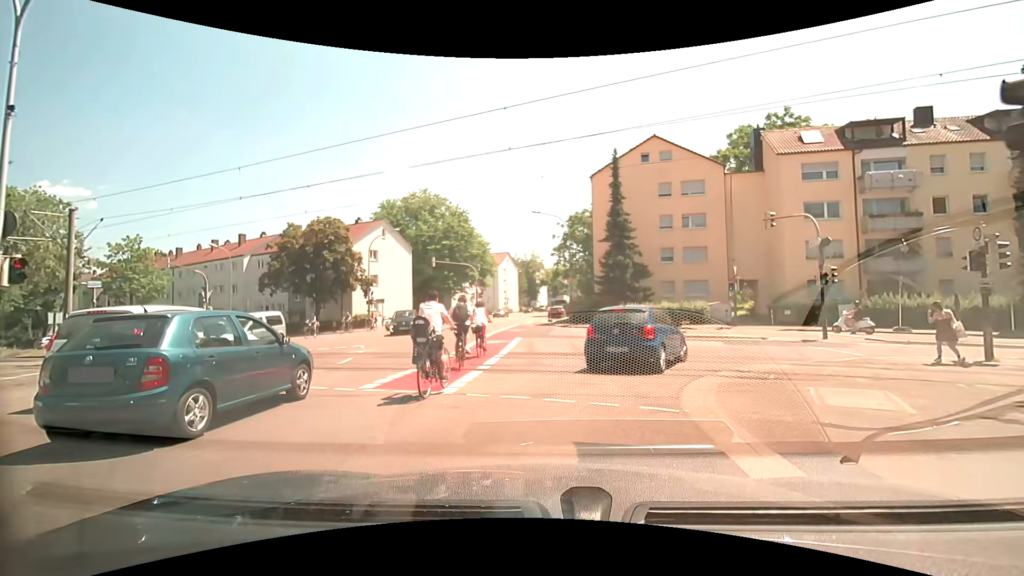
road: tertiary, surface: asphalt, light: Day
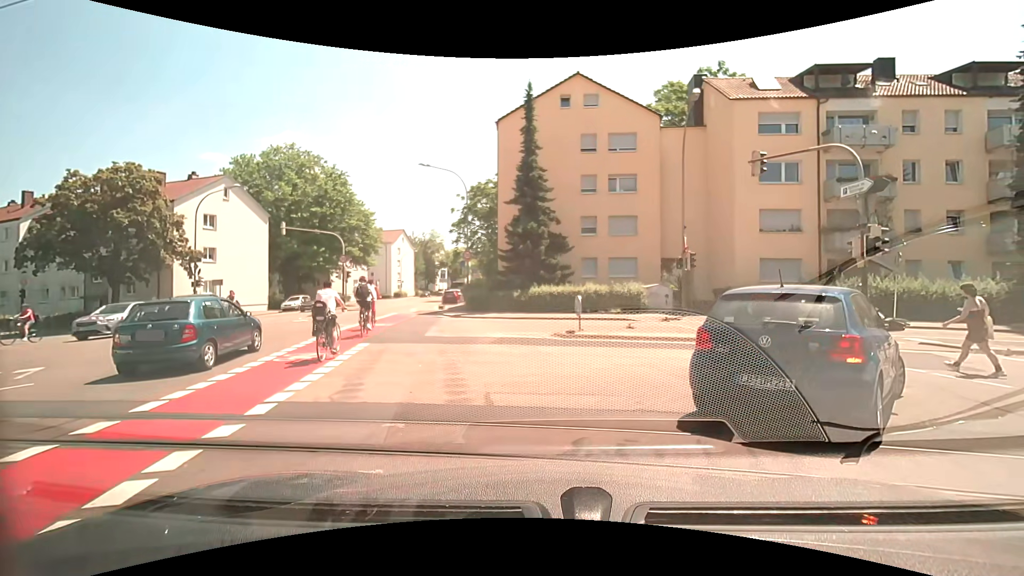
(+0.9, +9.7) m; +13°
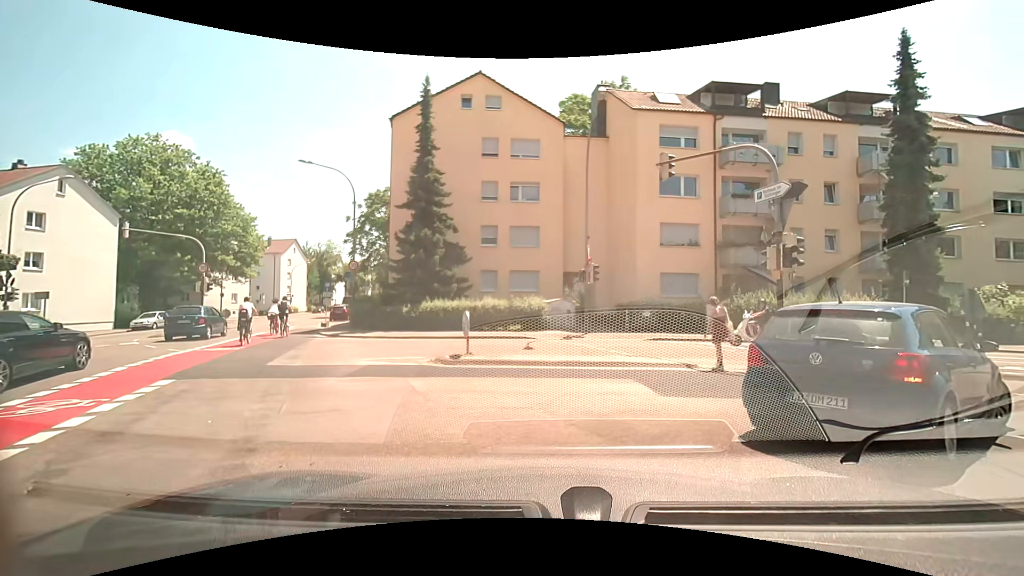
(+0.2, +2.7) m; +14°
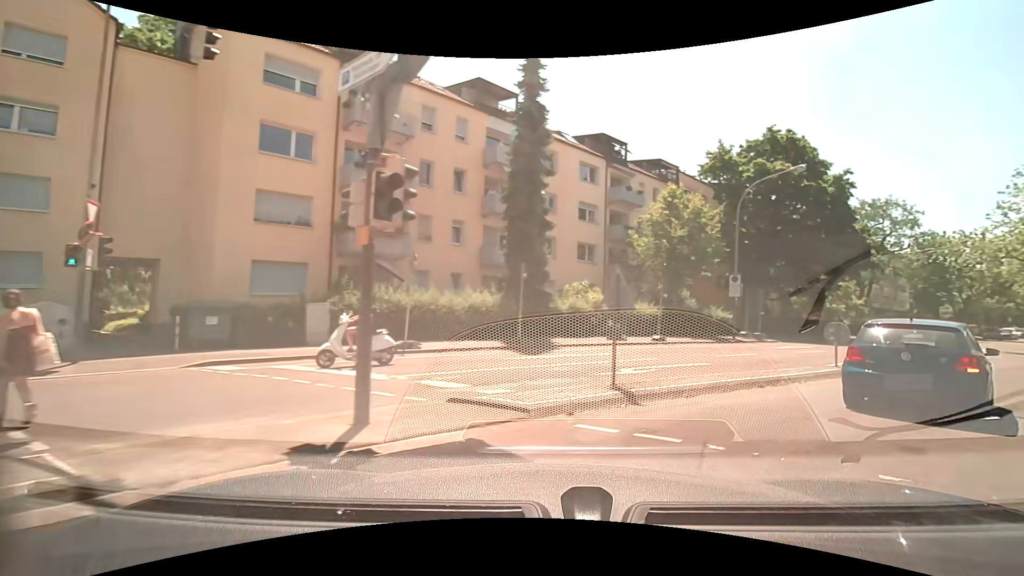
(+2.2, +7.3) m; +38°
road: residential
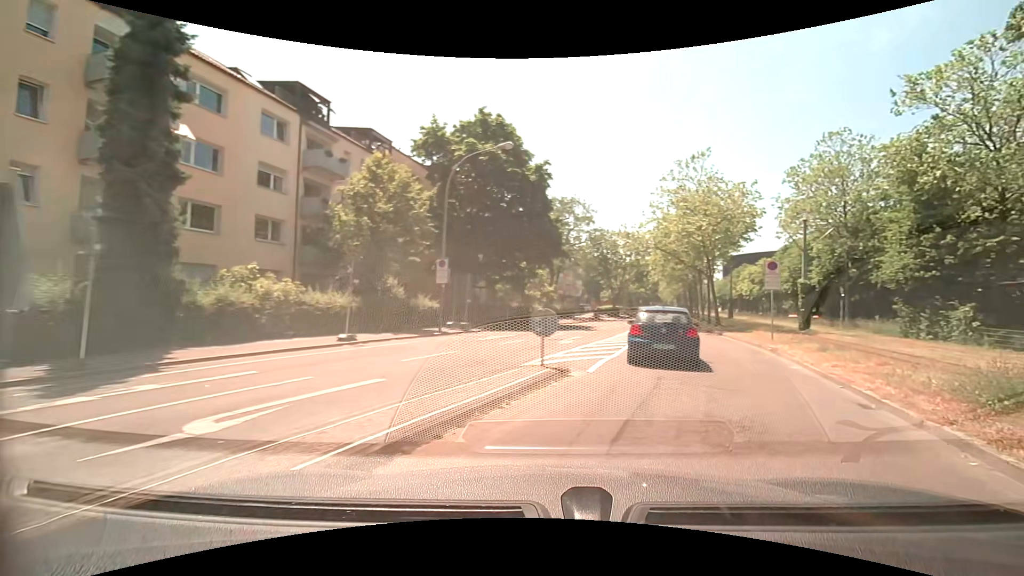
(+1.6, +5.5) m; +31°
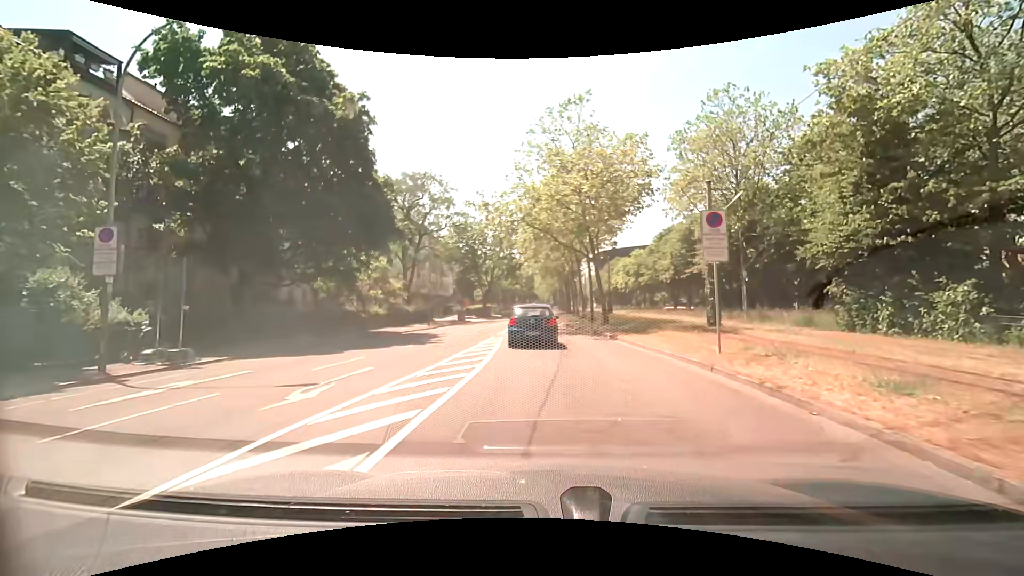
(+2.1, +11.6) m; +12°
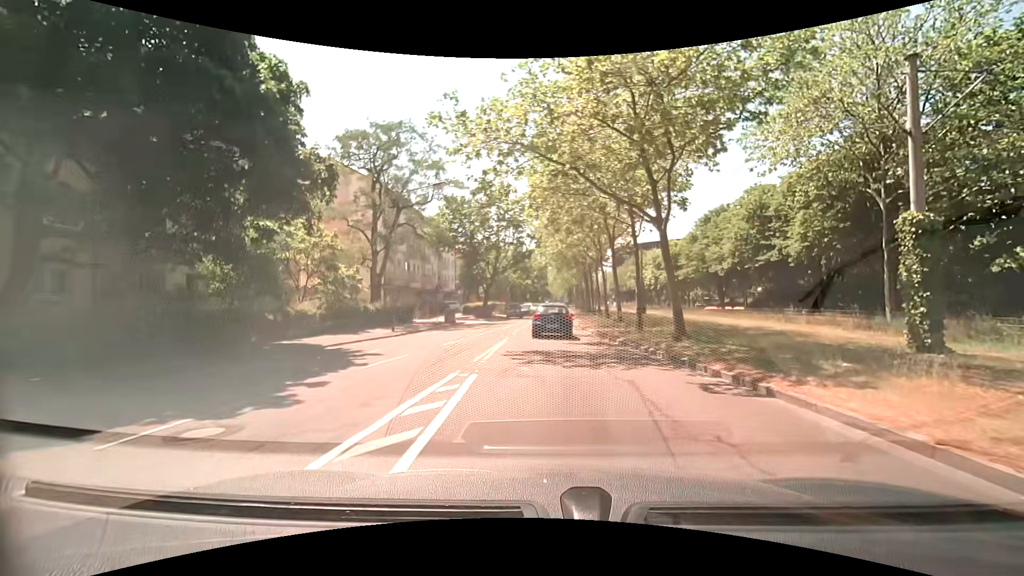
(-0.4, +12.8) m; -2°
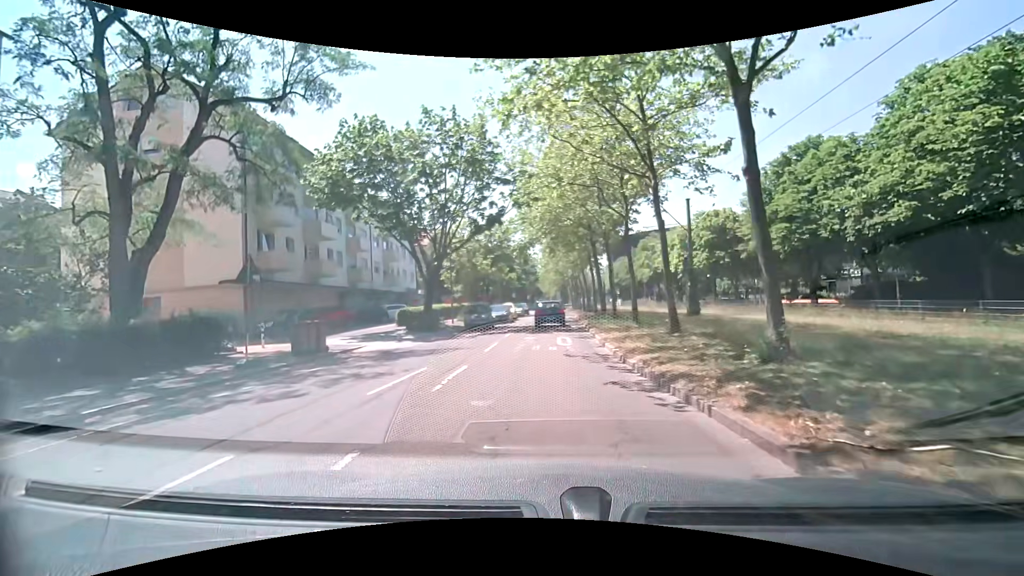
(+0.4, +21.1) m; +1°
(0, +10) (0, +20) (+1, +30) (+1, +40) (+1, +50) (+2, +60) (+2, +70) (0, +80) (-9, +83) (-19, +83) m
